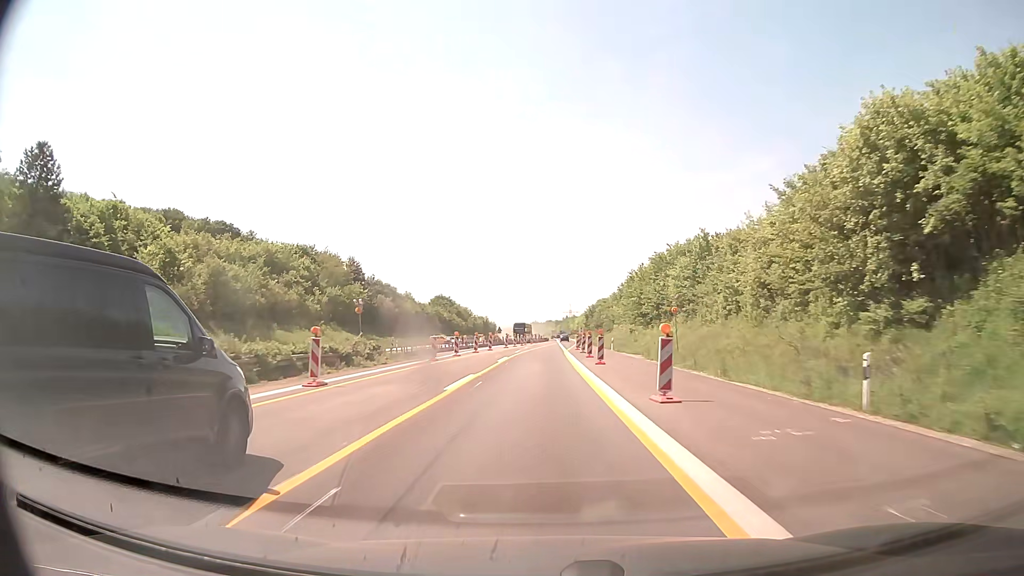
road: motorway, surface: concrete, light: Day
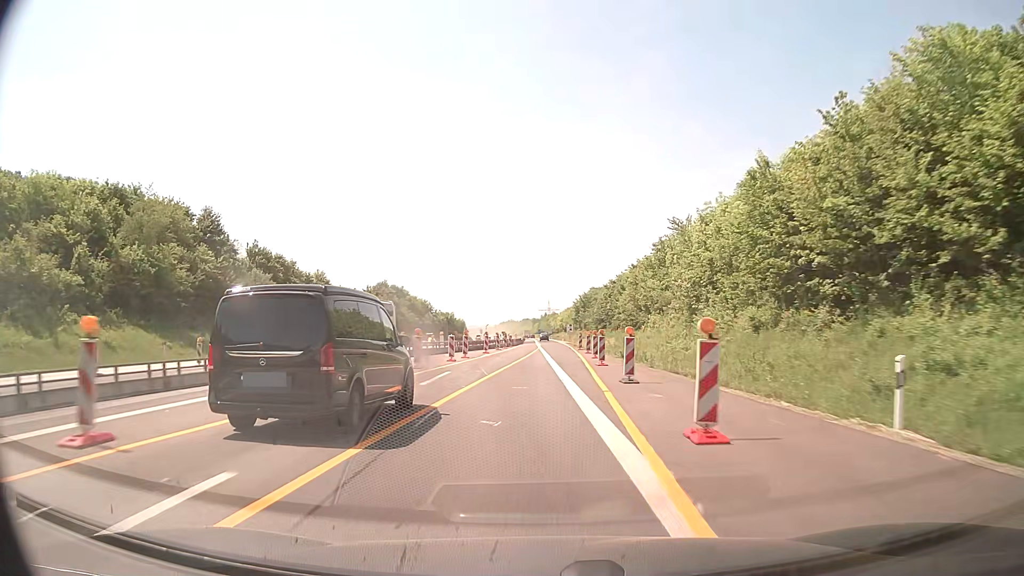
(+0.6, +52.3) m; +2°
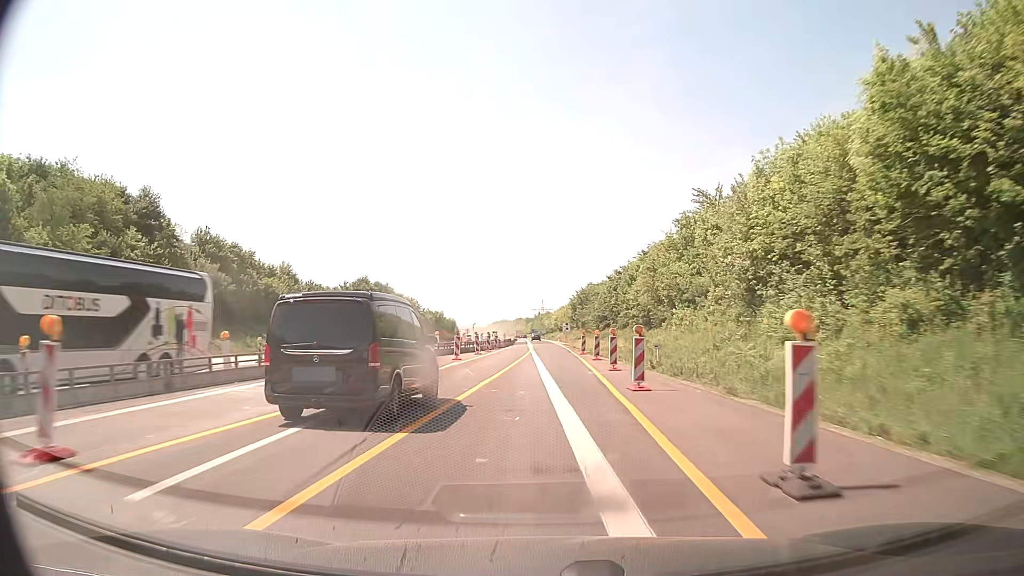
(+0.1, +13.1) m; +1°
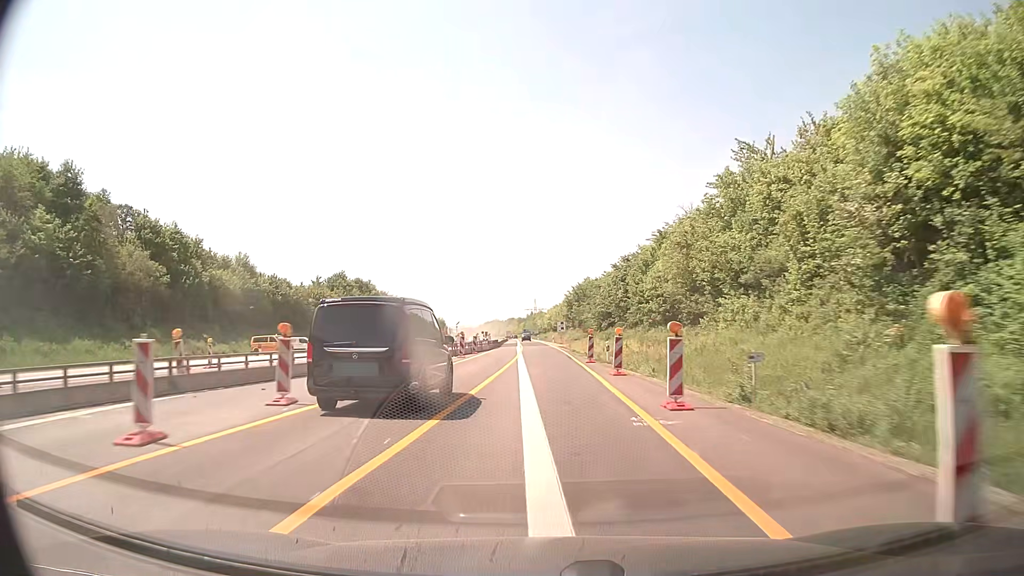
(+0.1, +13.1) m; +1°
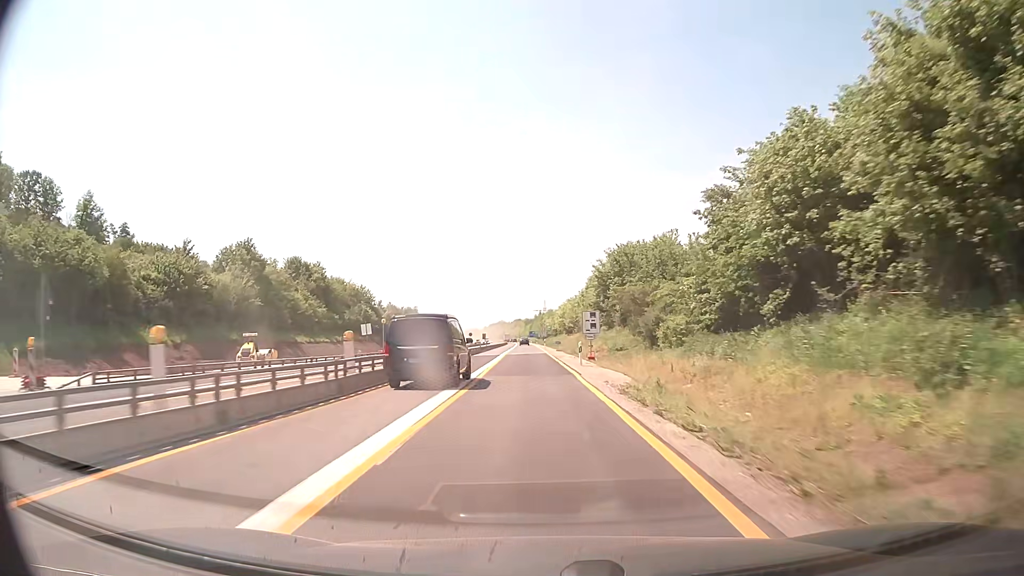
(+0.1, +52.3) m; -1°
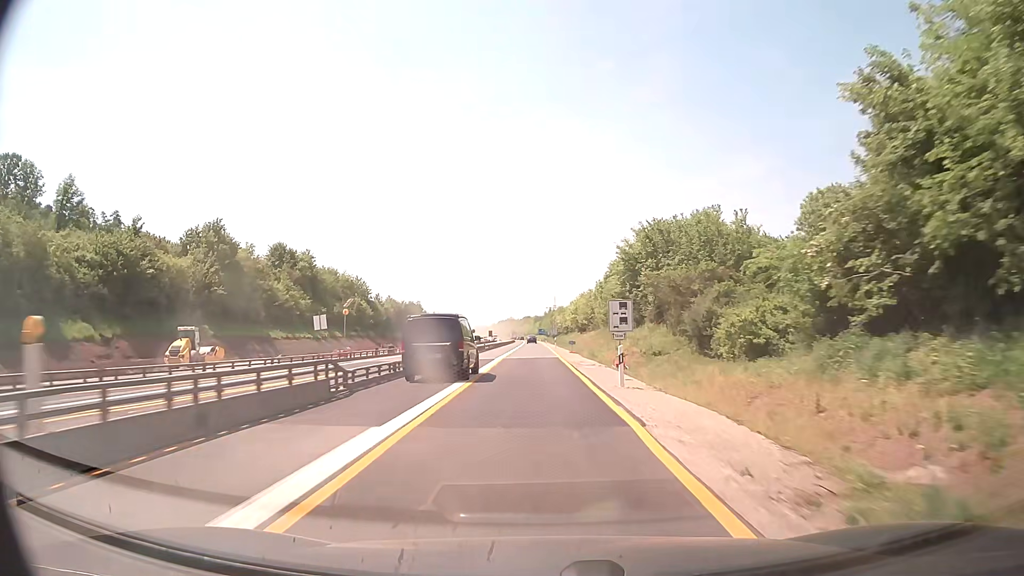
(-0.1, +13.0) m; -1°
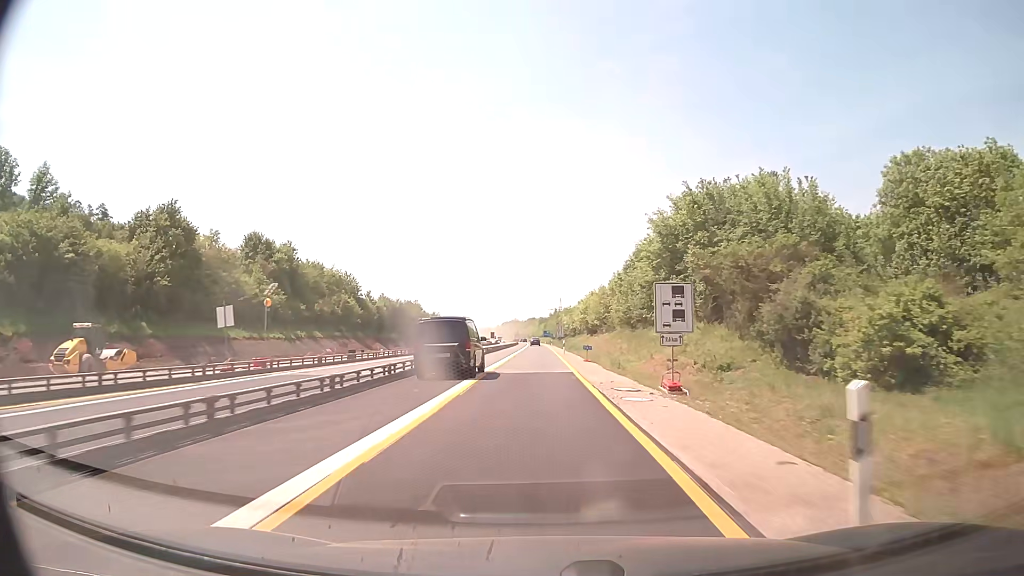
(-0.1, +13.0) m; -1°
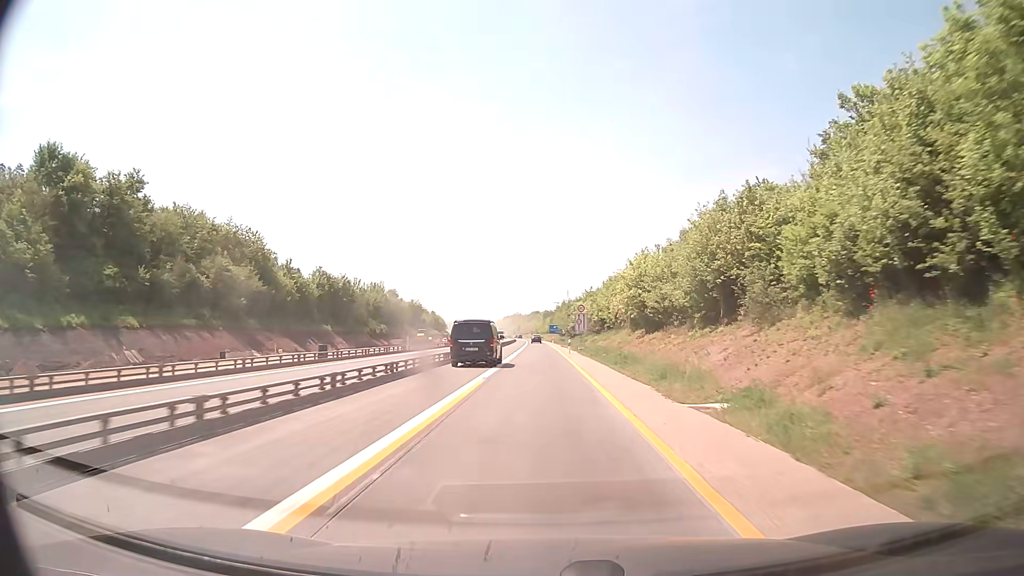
(-0.4, +52.1) m; 0°
(0, +10) (0, +20) (0, +30) (0, +40) (0, +50) (0, +60) (-1, +70) (-1, +80) (-1, +90) (-1, +100) m
